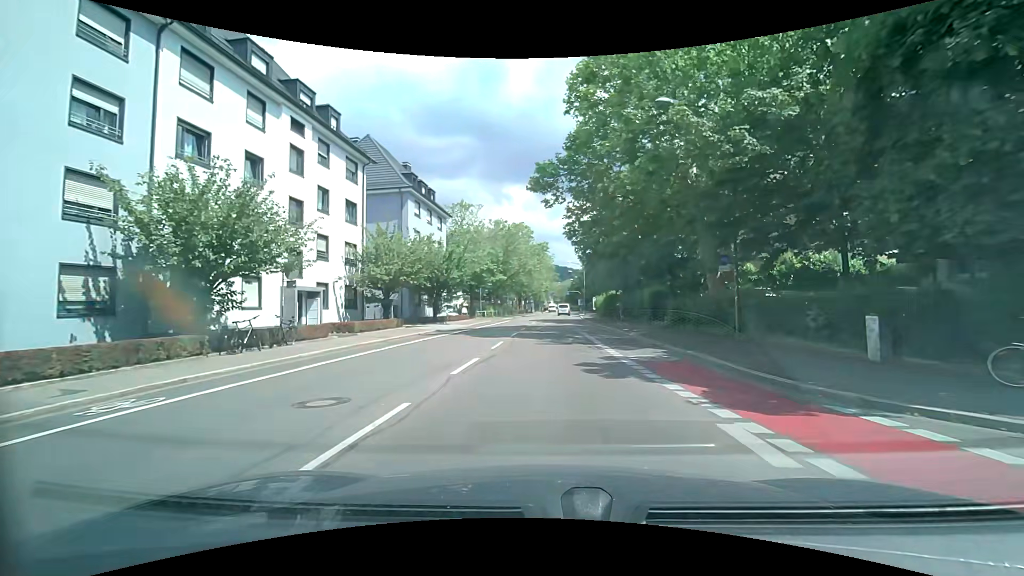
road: secondary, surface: asphalt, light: Day
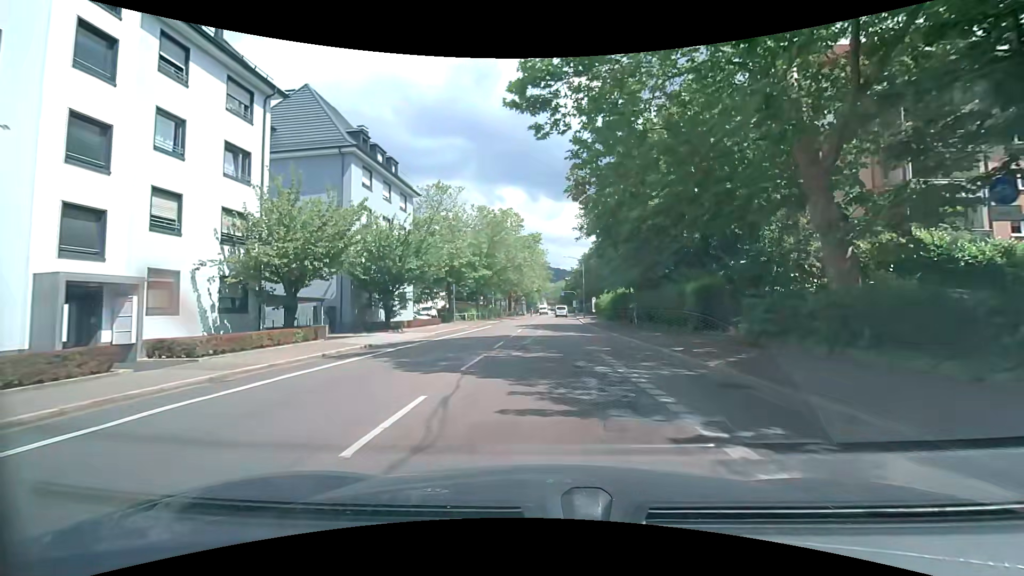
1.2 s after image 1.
(0.0, +11.6) m; 0°
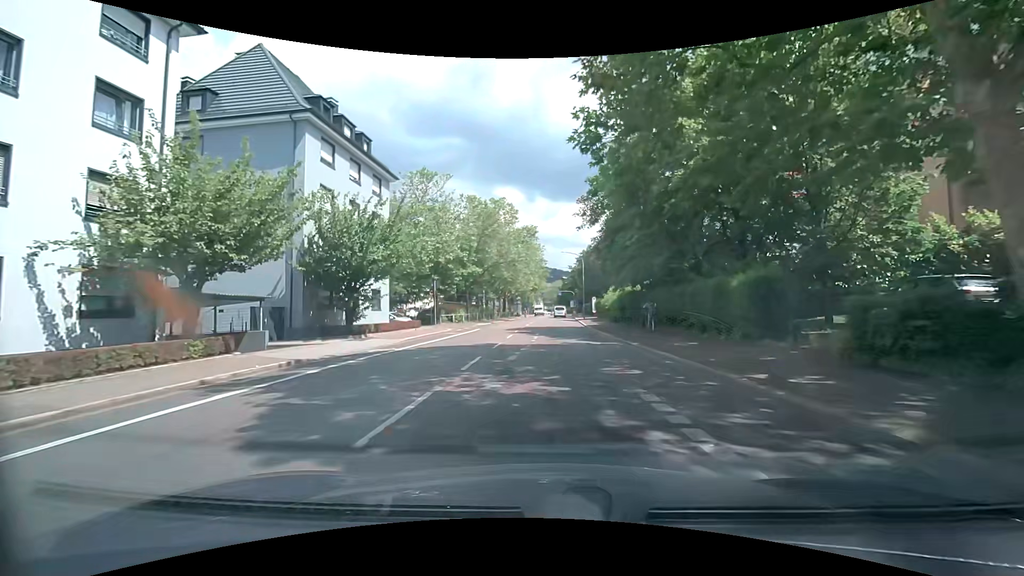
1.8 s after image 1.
(+0.1, +5.9) m; +1°
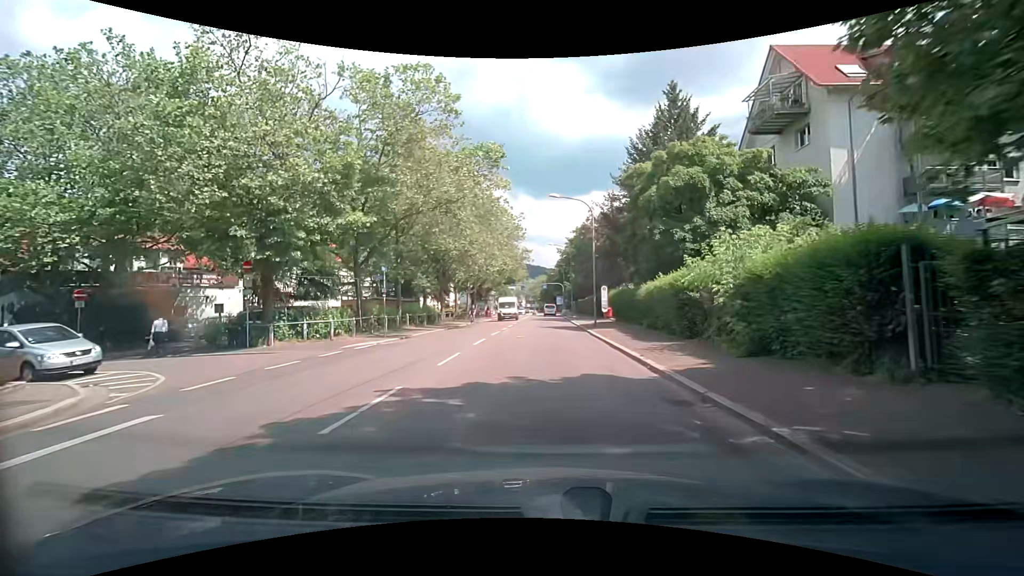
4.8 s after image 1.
(+0.3, +29.7) m; +2°
